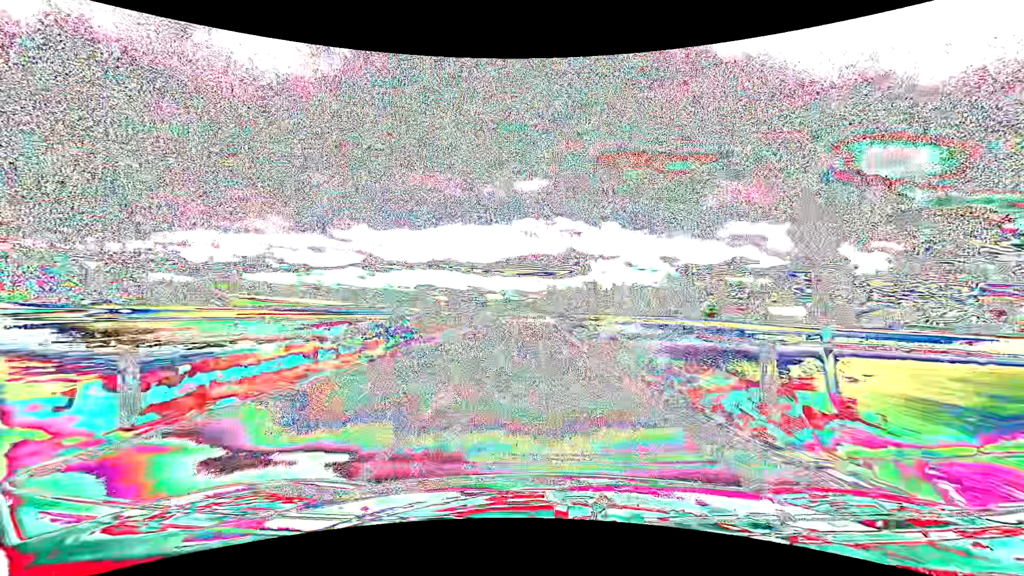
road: tertiary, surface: asphalt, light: Day
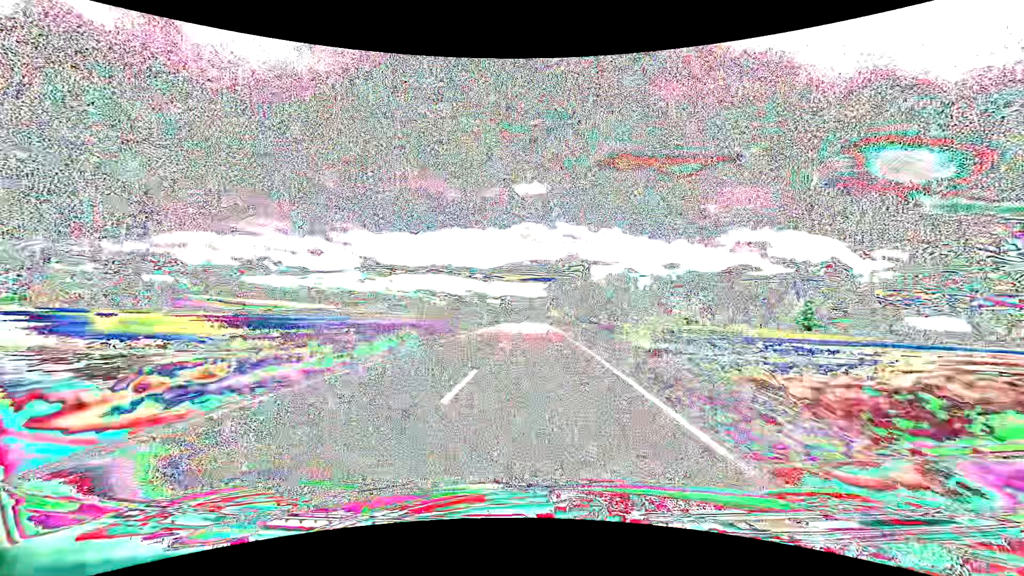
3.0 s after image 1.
(-0.1, +83.6) m; 0°
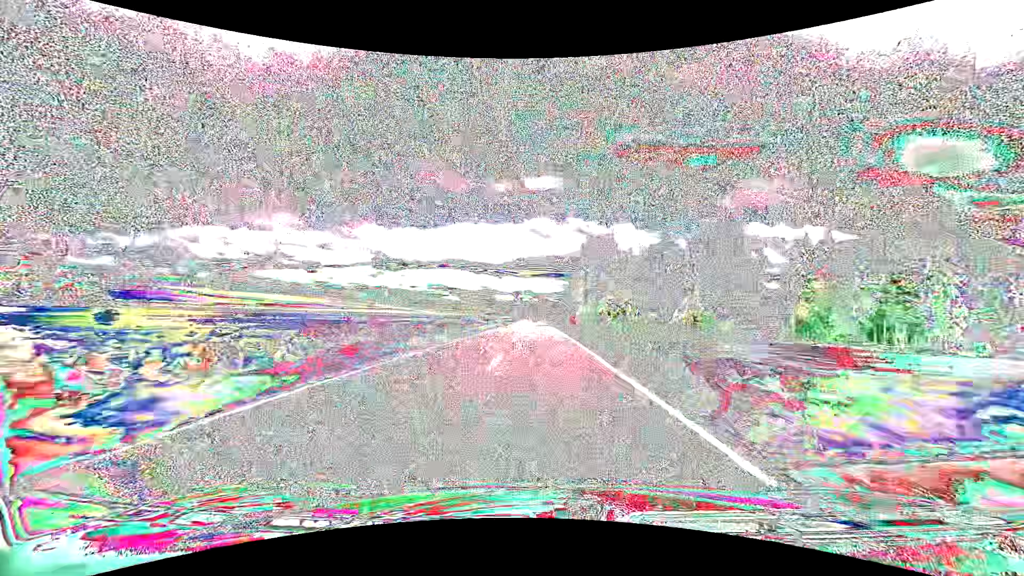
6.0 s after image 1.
(-1.1, +82.3) m; -1°
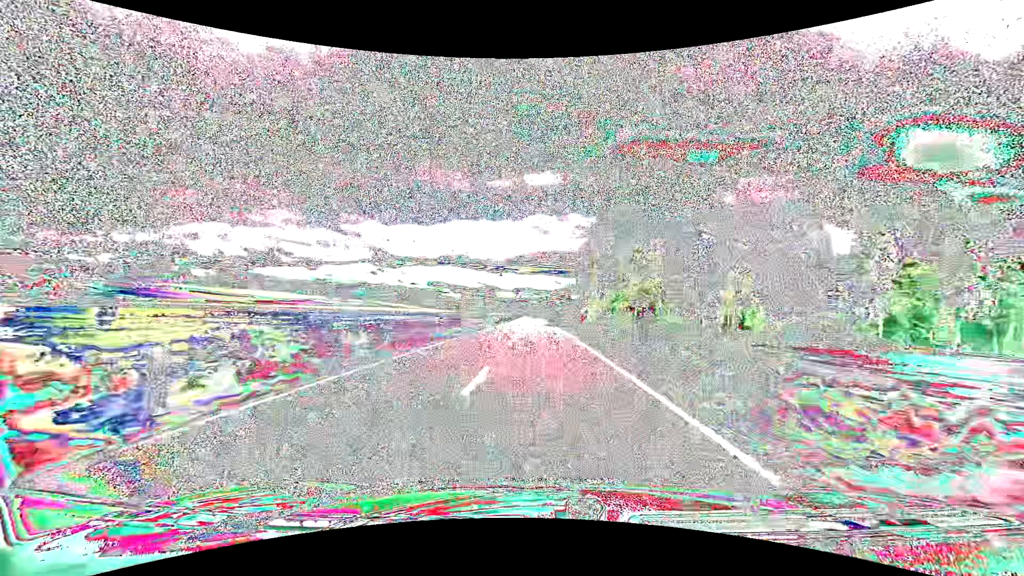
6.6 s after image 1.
(0.0, +16.4) m; 0°
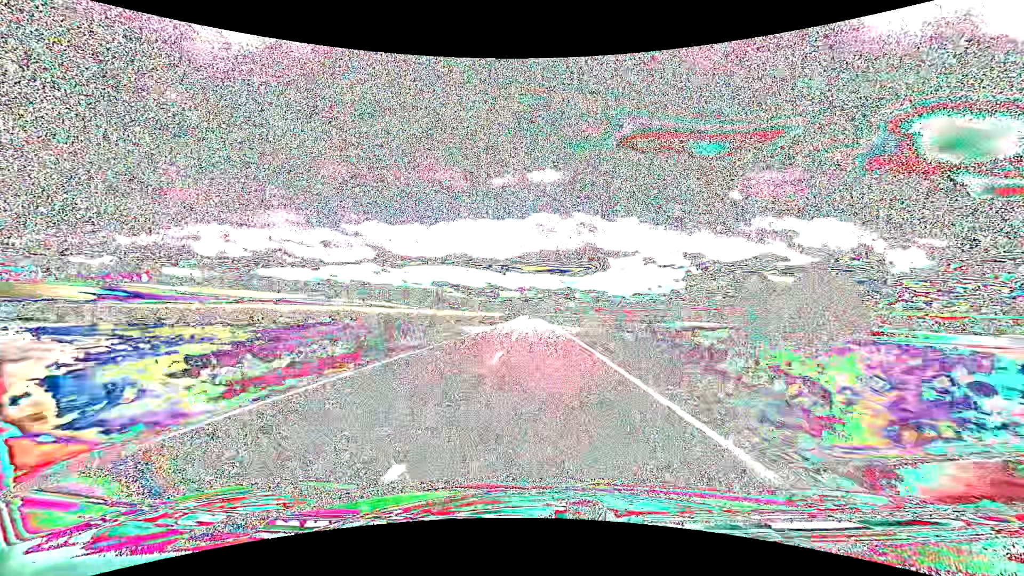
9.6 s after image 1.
(-0.4, +82.2) m; 0°
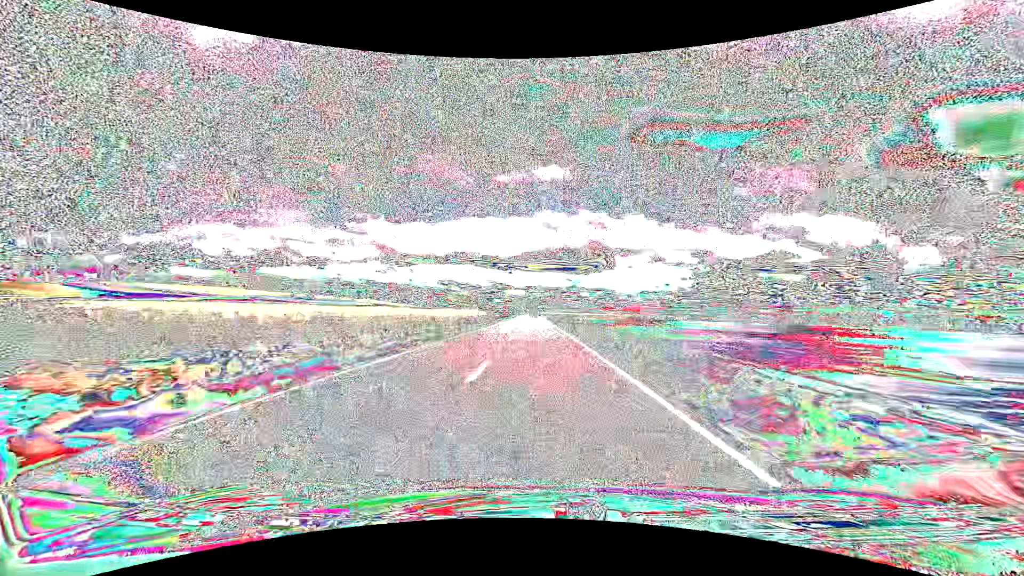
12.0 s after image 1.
(-0.4, +65.6) m; -1°
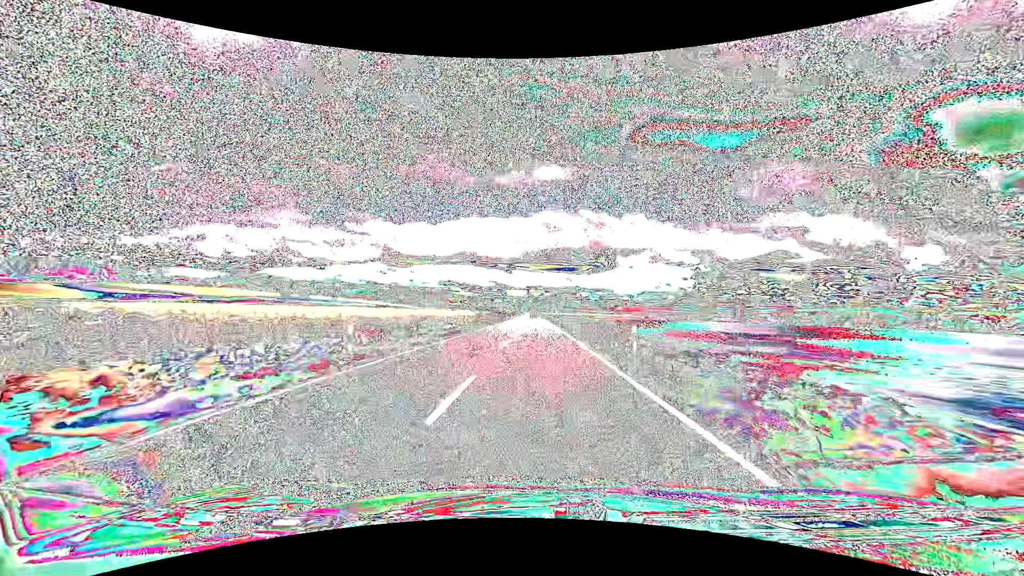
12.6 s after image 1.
(0.0, +16.3) m; 0°
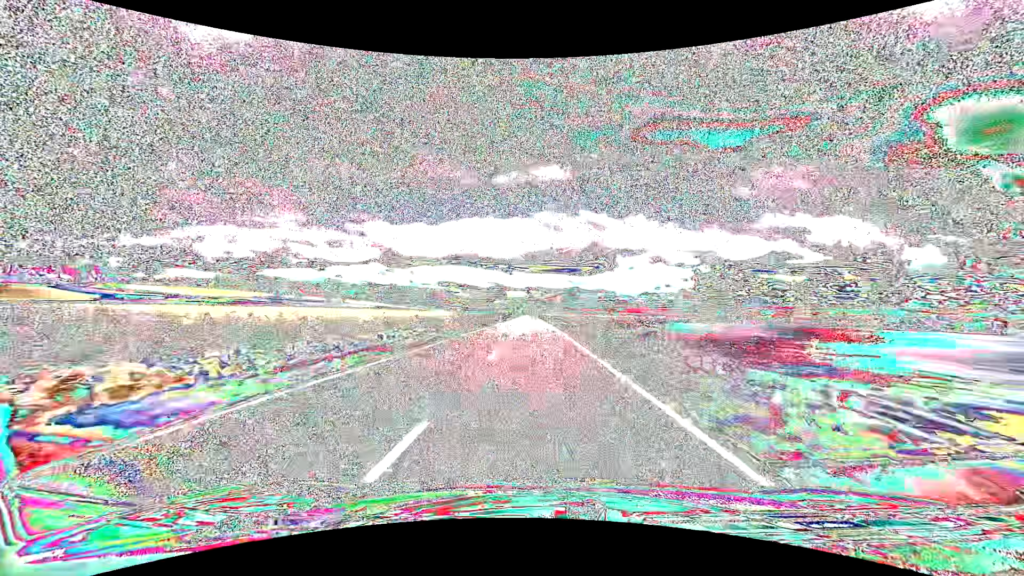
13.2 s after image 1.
(0.0, +16.3) m; 0°
(0, +10) (0, +20) (0, +30) (0, +40) (0, +50) (0, +60) (0, +70) (-1, +80) (-1, +90) (-1, +100) m
